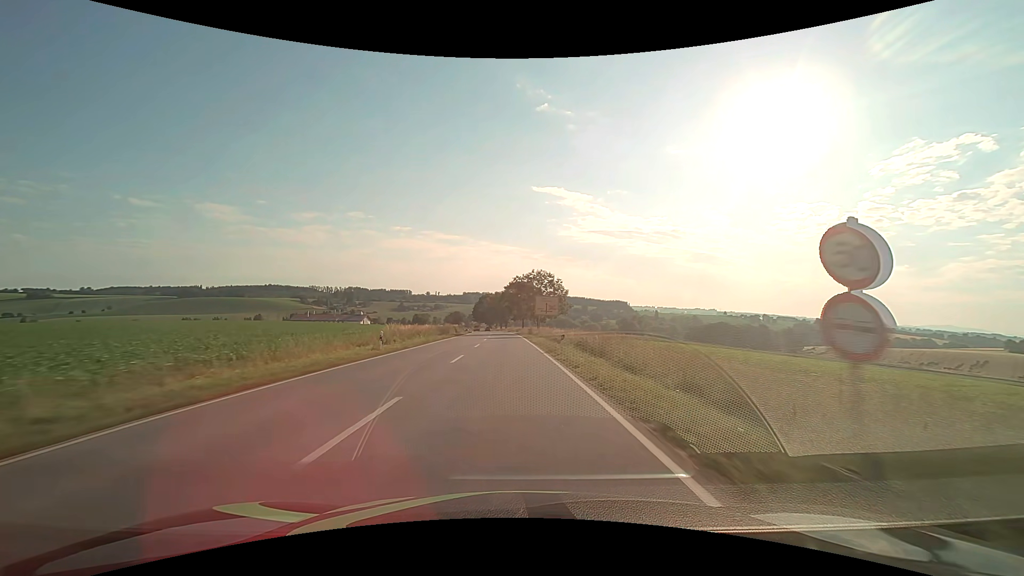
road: secondary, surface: asphalt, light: Day
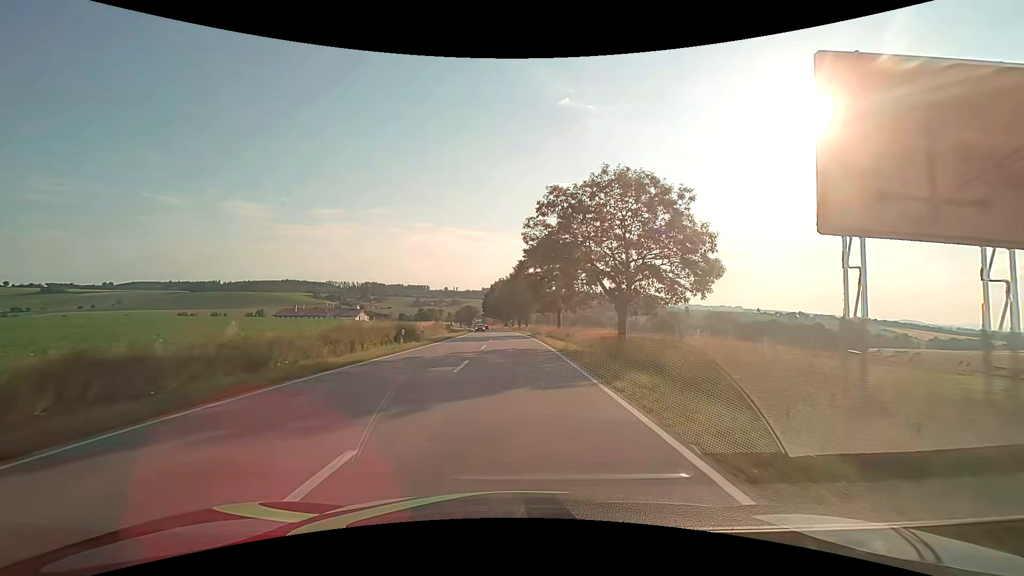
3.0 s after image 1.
(-1.2, +50.3) m; -2°
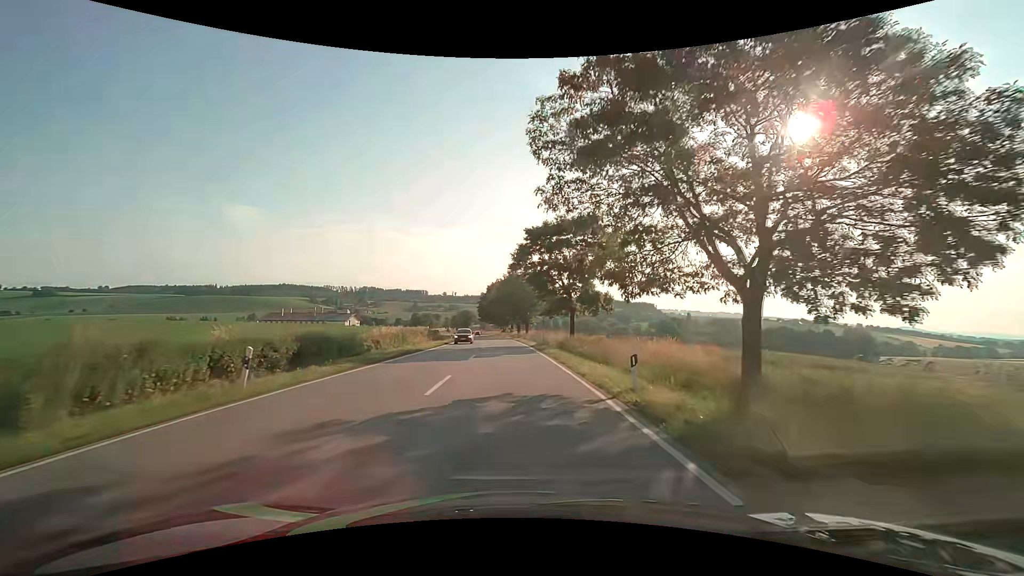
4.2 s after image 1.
(0.0, +14.9) m; 0°
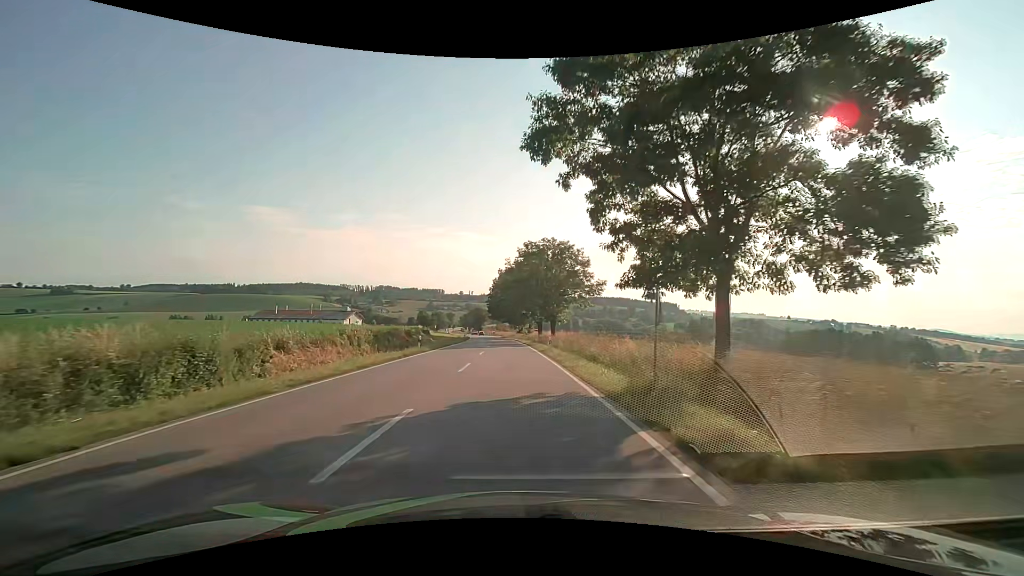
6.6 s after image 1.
(-0.4, +29.6) m; -2°
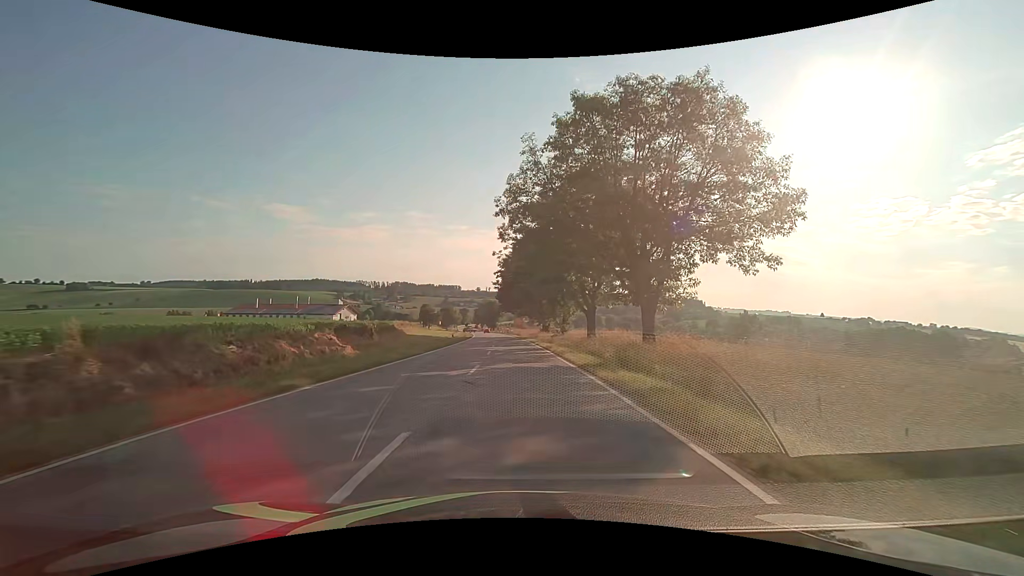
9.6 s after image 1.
(-0.8, +38.2) m; -2°
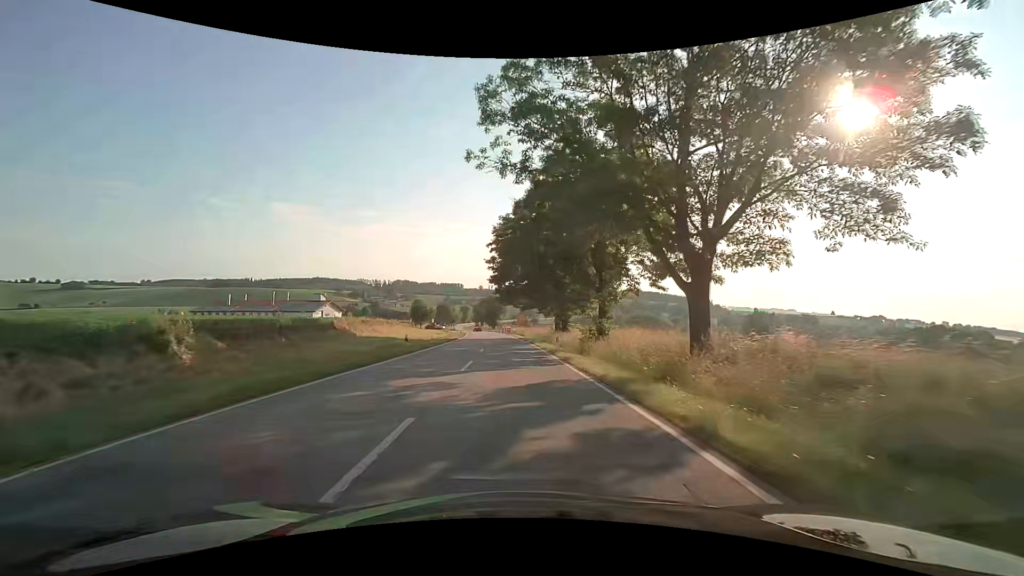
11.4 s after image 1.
(-0.1, +23.0) m; -1°
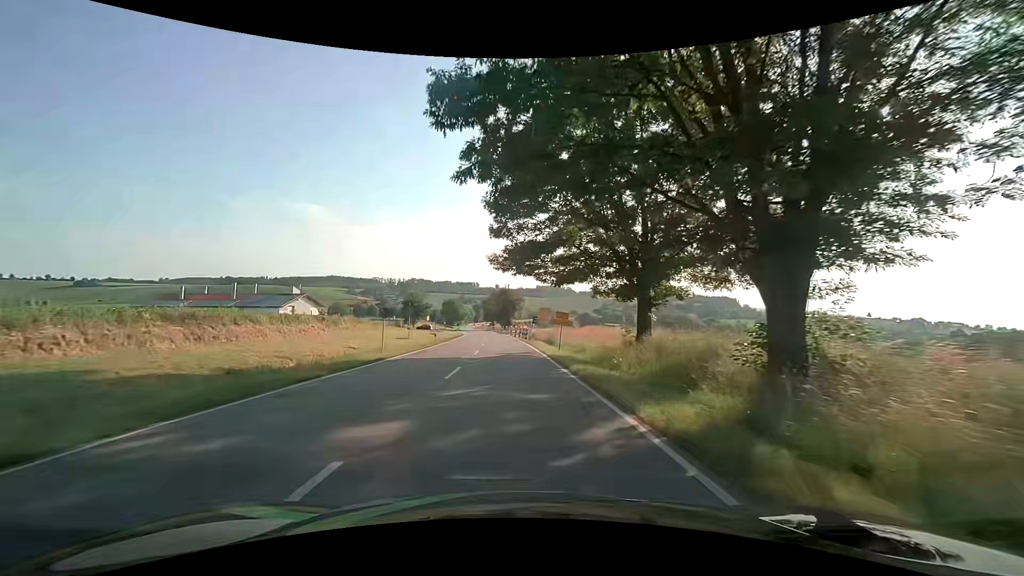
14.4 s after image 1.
(-0.4, +38.2) m; -2°
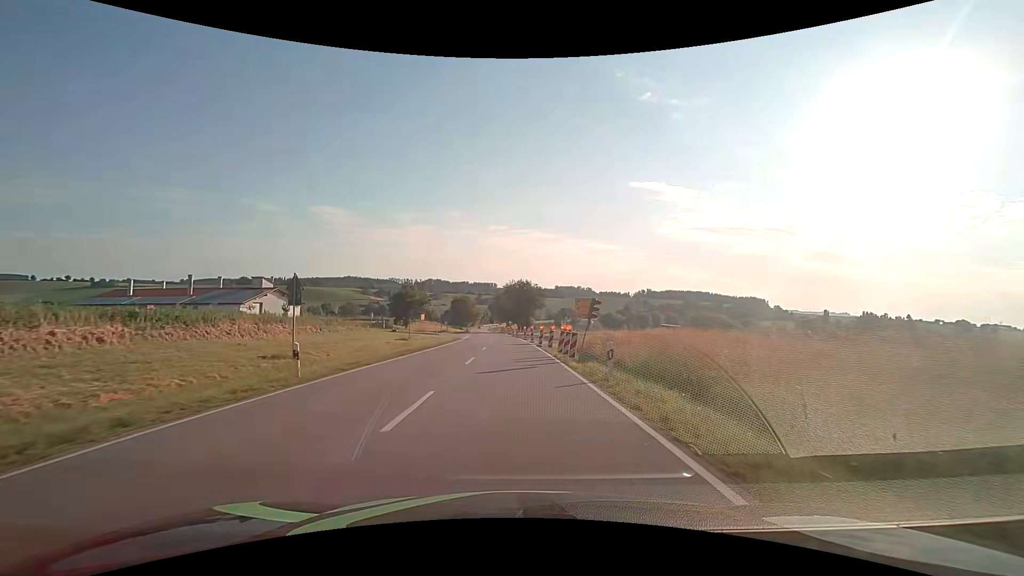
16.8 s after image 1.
(-0.3, +30.6) m; -2°
